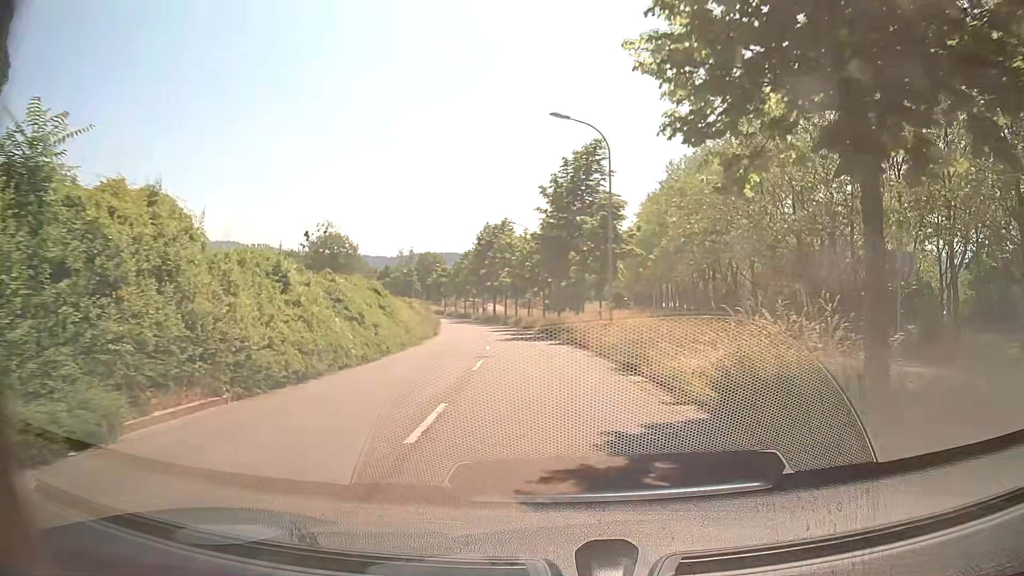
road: tertiary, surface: asphalt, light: Day
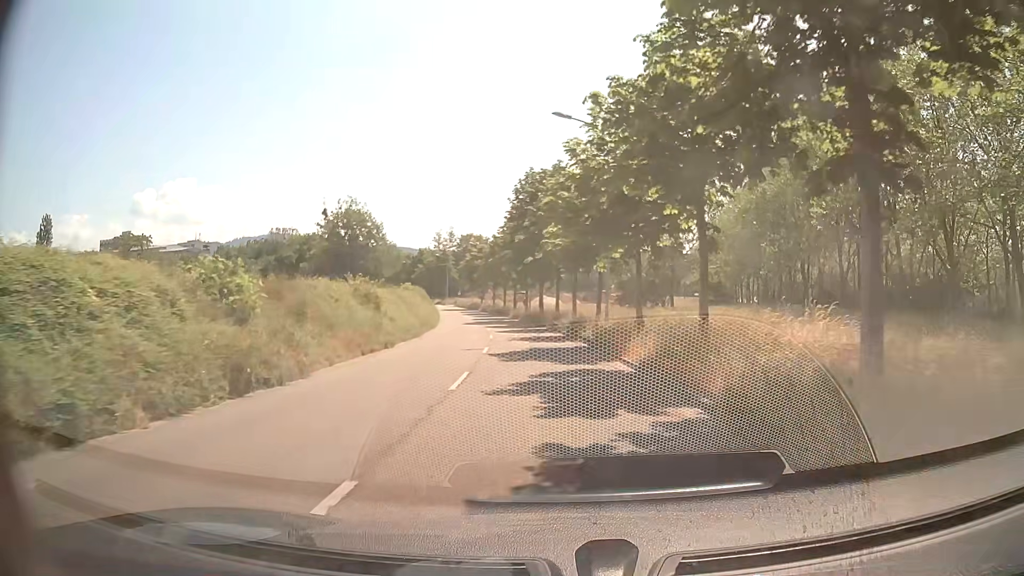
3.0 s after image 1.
(-1.2, +31.8) m; -5°
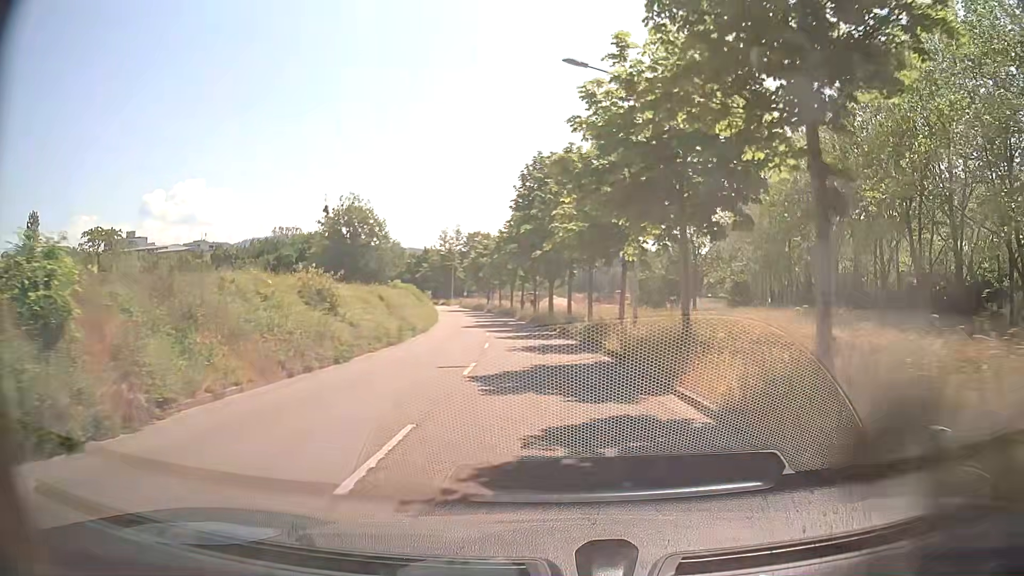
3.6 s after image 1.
(0.0, +6.4) m; -1°
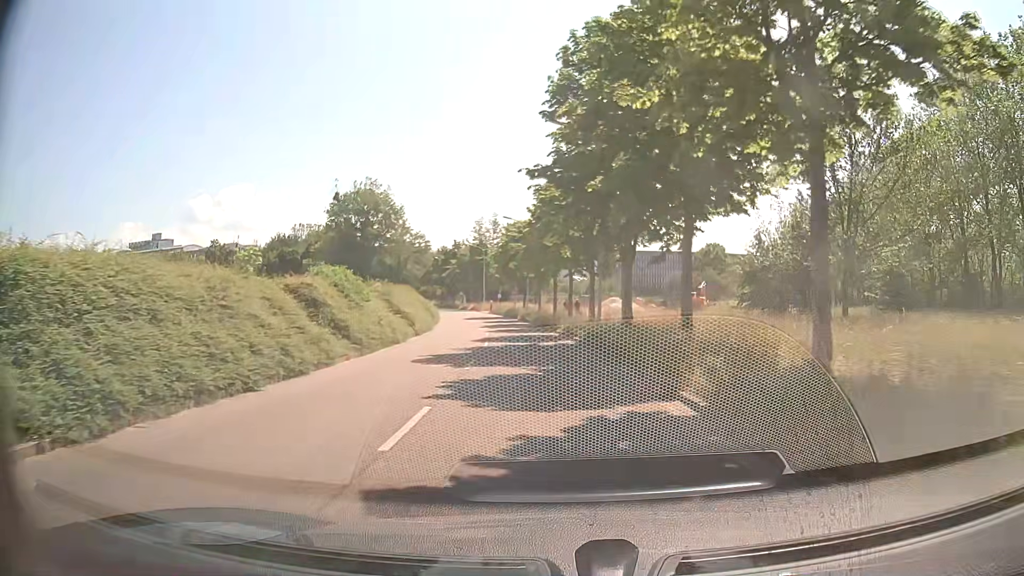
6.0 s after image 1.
(-0.9, +25.4) m; -5°
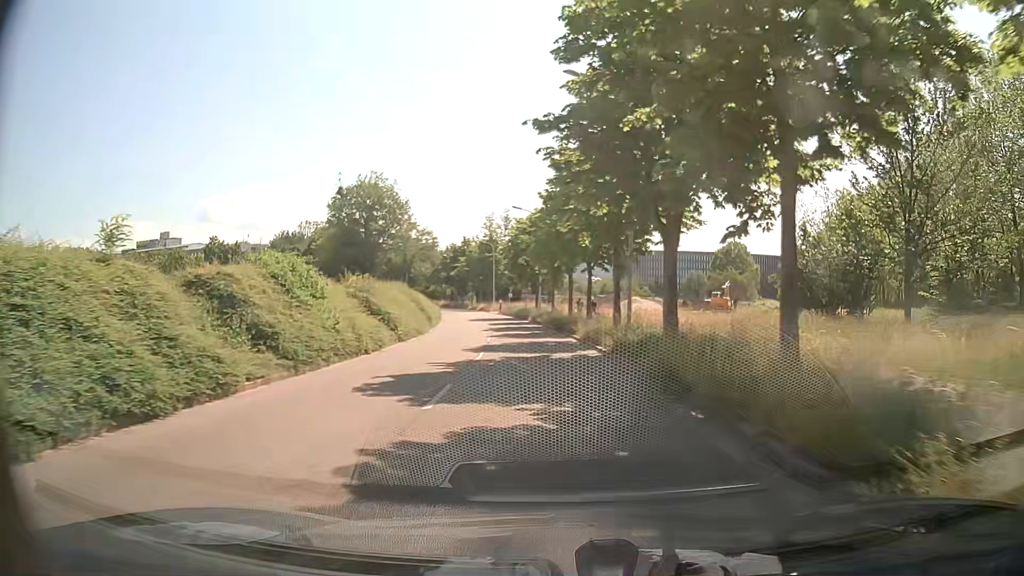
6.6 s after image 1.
(0.0, +6.3) m; -1°
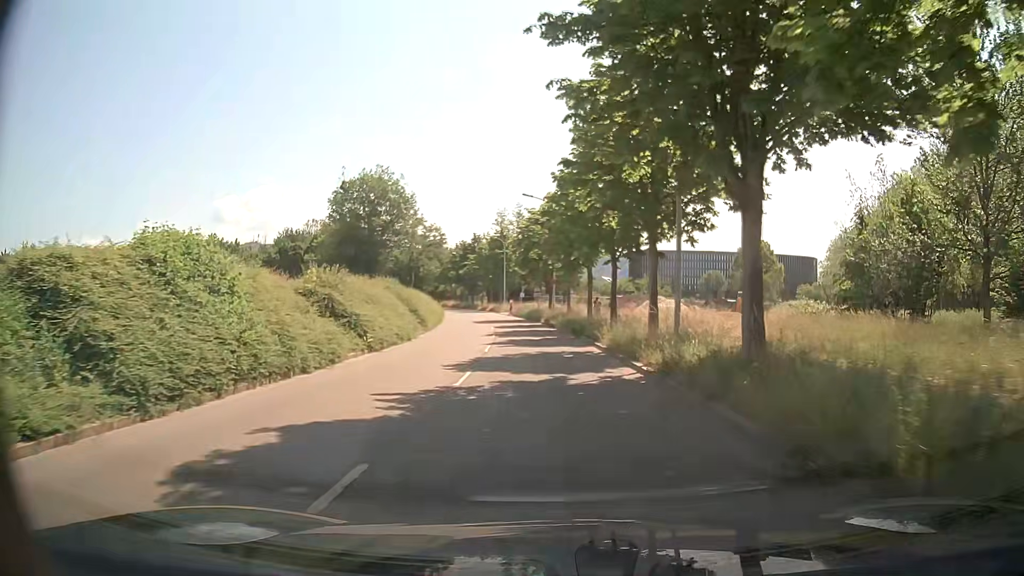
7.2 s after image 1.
(-0.1, +6.3) m; -1°
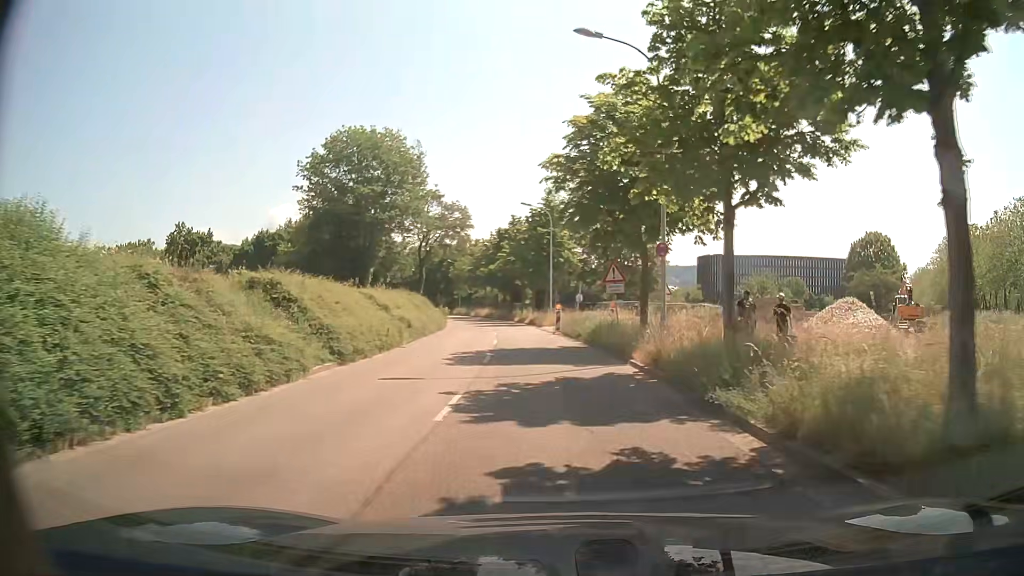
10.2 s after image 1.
(-1.7, +30.6) m; -5°
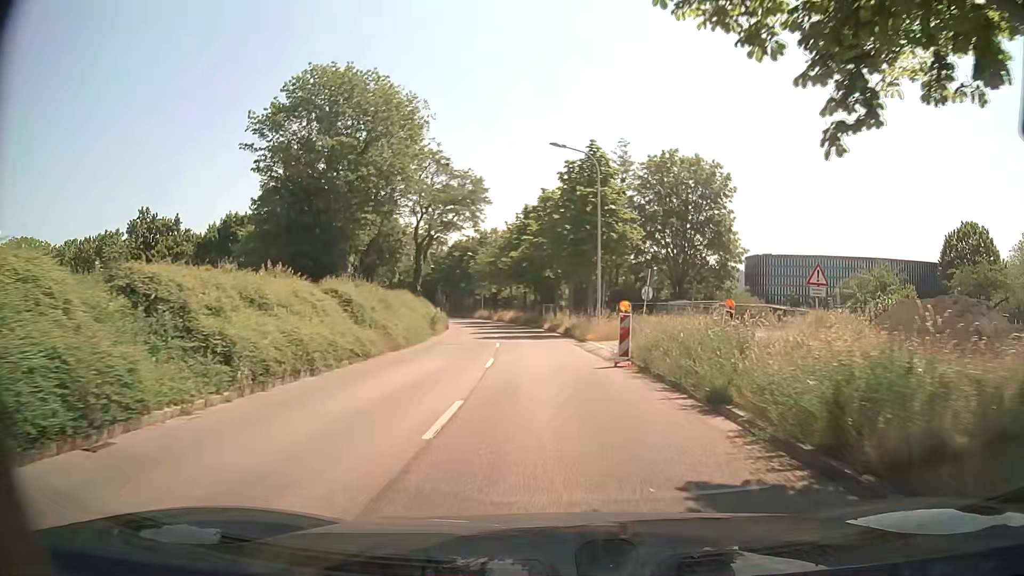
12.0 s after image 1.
(-0.9, +19.3) m; -4°
(0, +10) (0, +20) (-1, +30) (-2, +40) (-3, +50) (-4, +60) (-6, +70) (-9, +79) (-11, +89) (-14, +99) m
